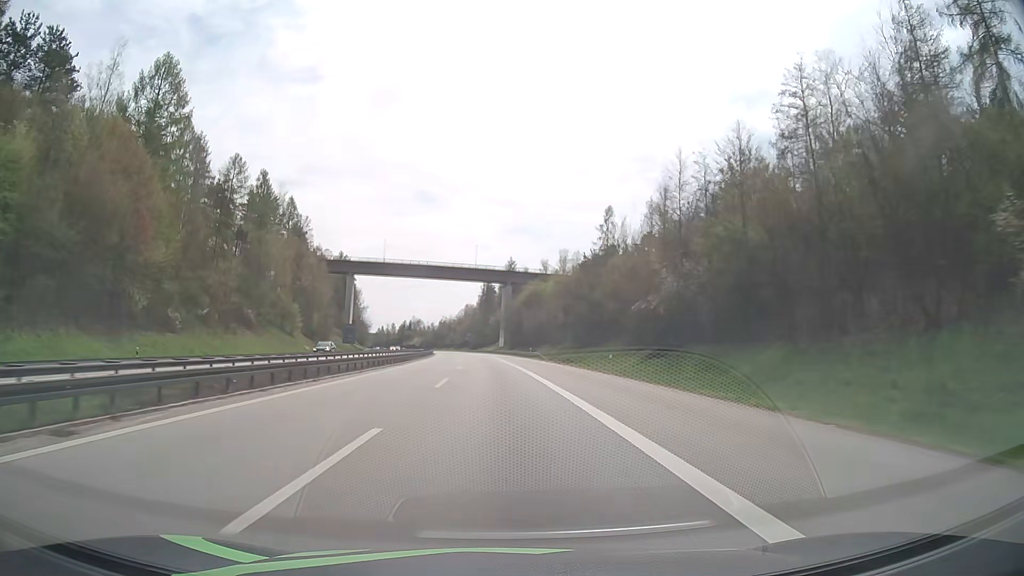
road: motorway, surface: asphalt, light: Day
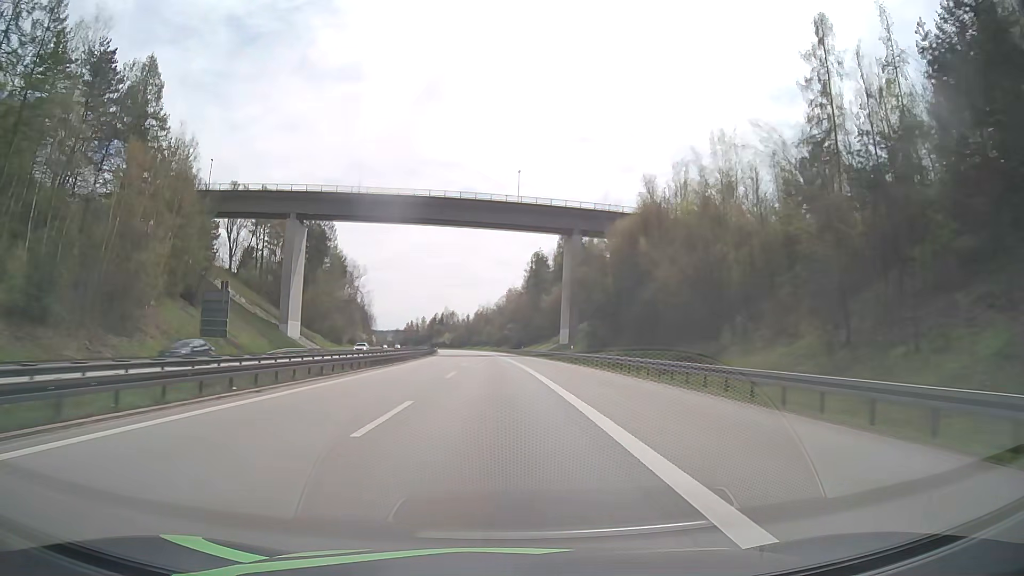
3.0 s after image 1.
(-3.0, +84.5) m; -4°
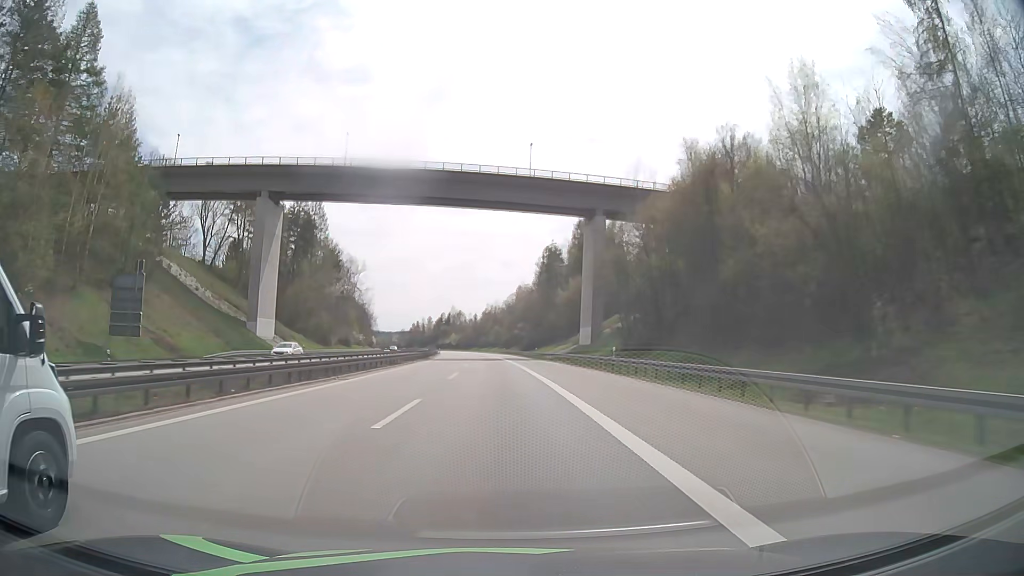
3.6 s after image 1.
(-0.1, +17.0) m; -1°
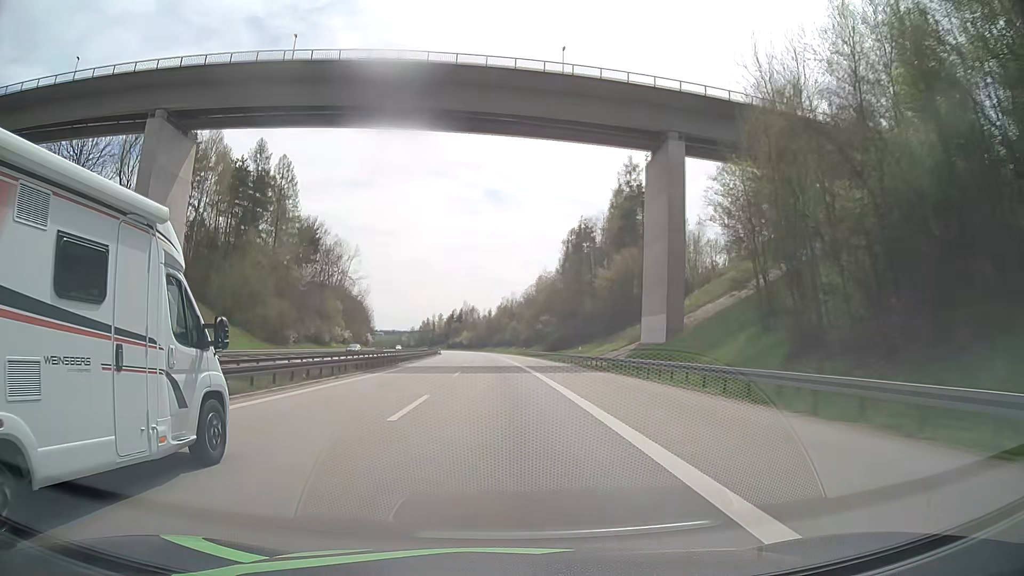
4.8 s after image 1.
(-0.5, +34.2) m; -1°
(0, +10) (0, +20) (0, +30) (-1, +40) (-1, +50) (-1, +60) (-2, +70) (-2, +80) (-3, +90) (-4, +100) m
